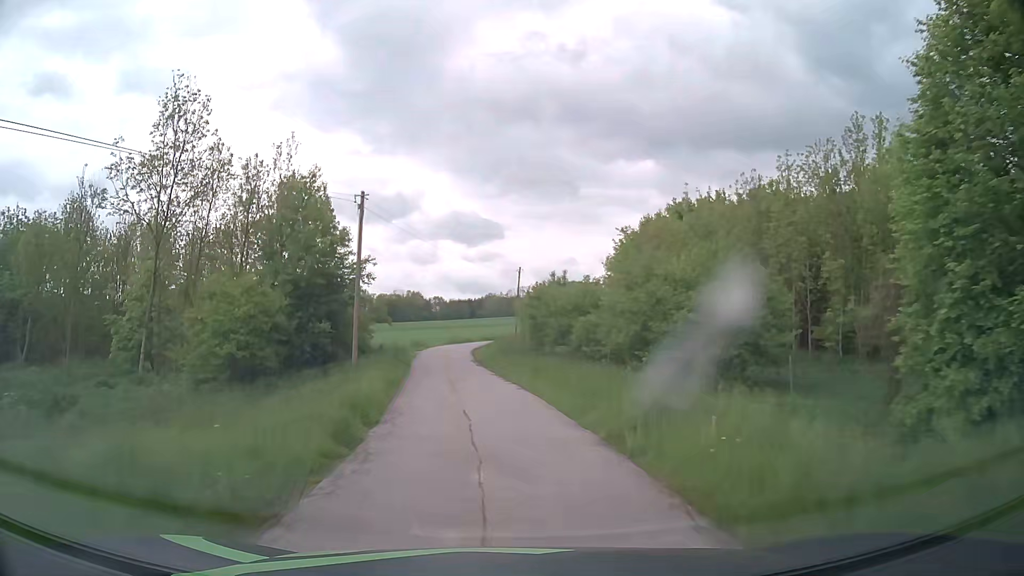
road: unclassified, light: Day
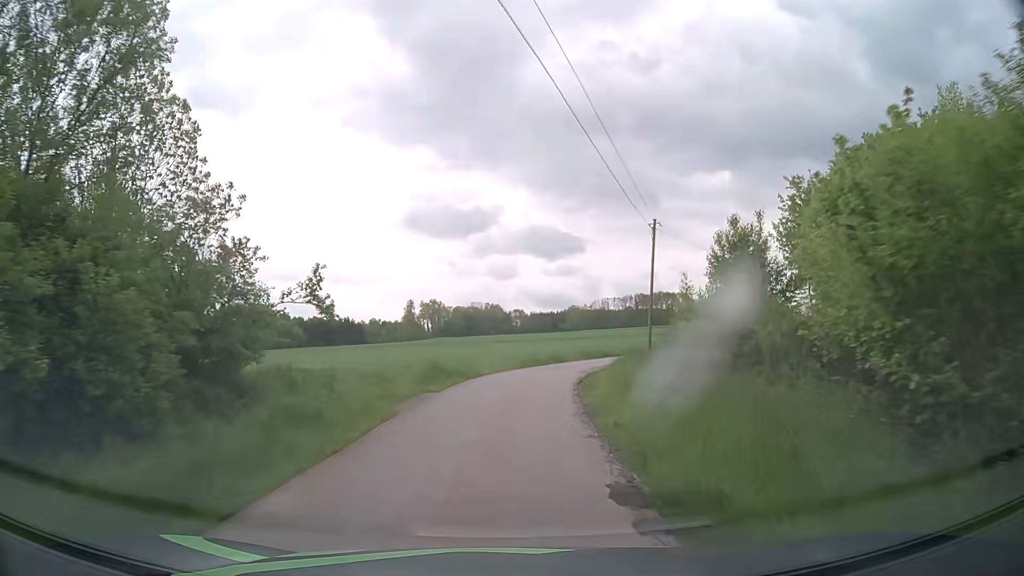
(-1.9, +28.4) m; -7°
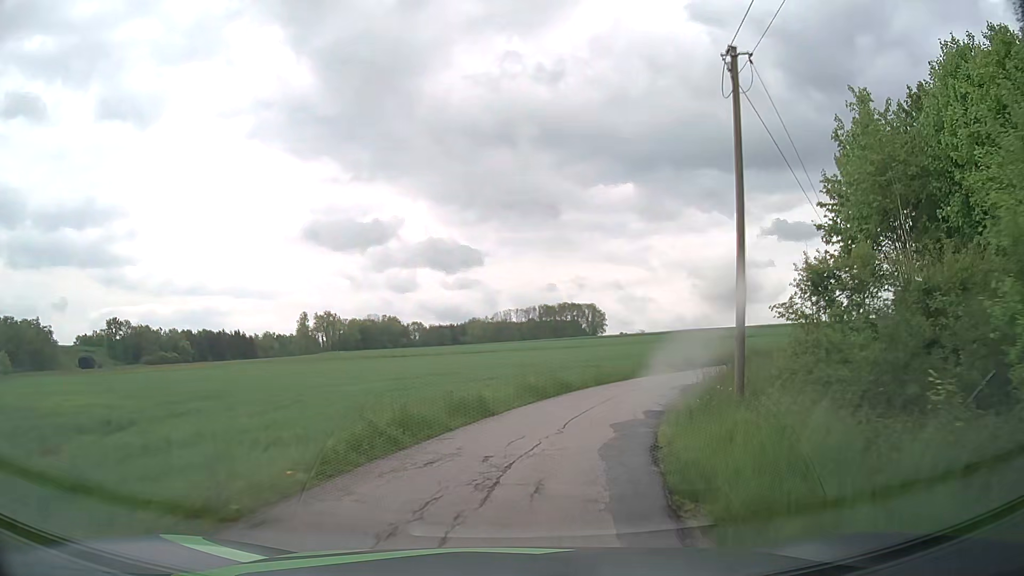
(+0.9, +20.5) m; +8°
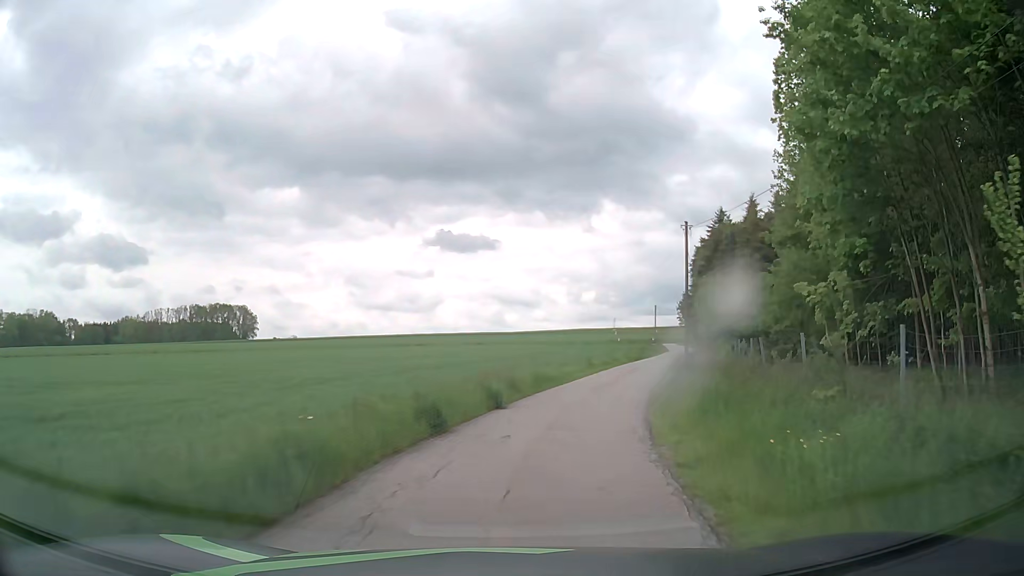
(+6.6, +25.6) m; +29°
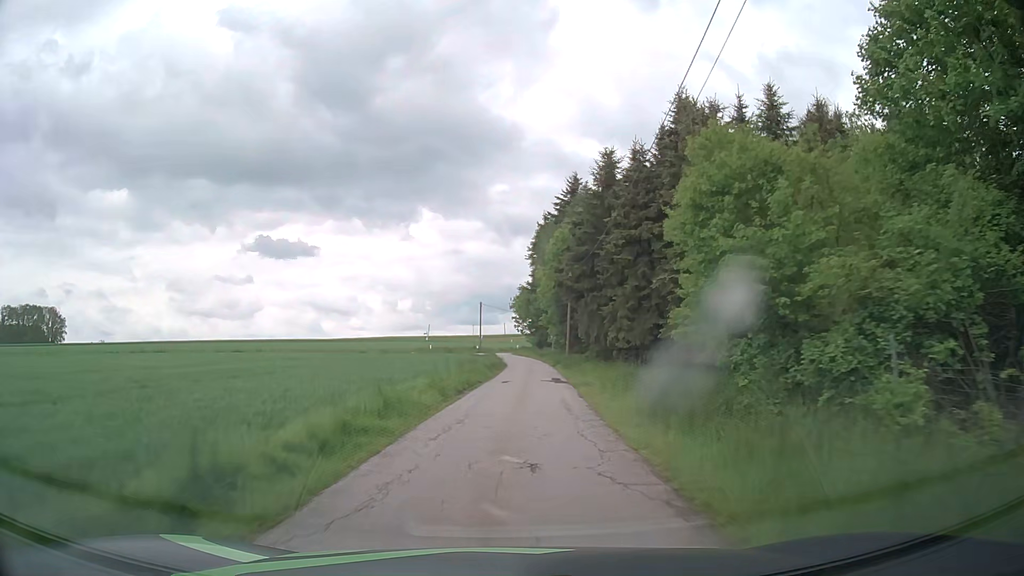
(+5.2, +29.2) m; +16°
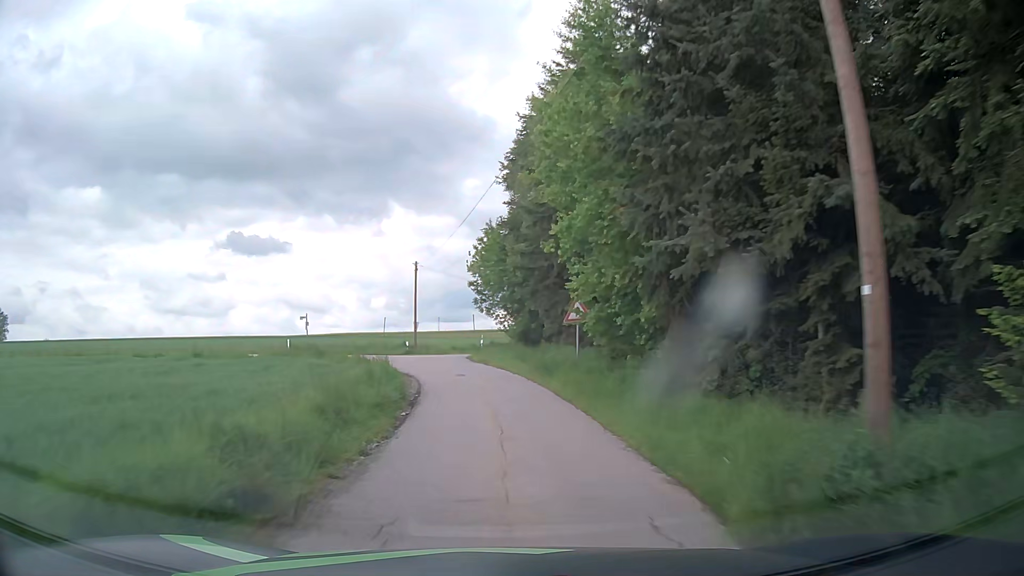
(+1.4, +40.6) m; +3°
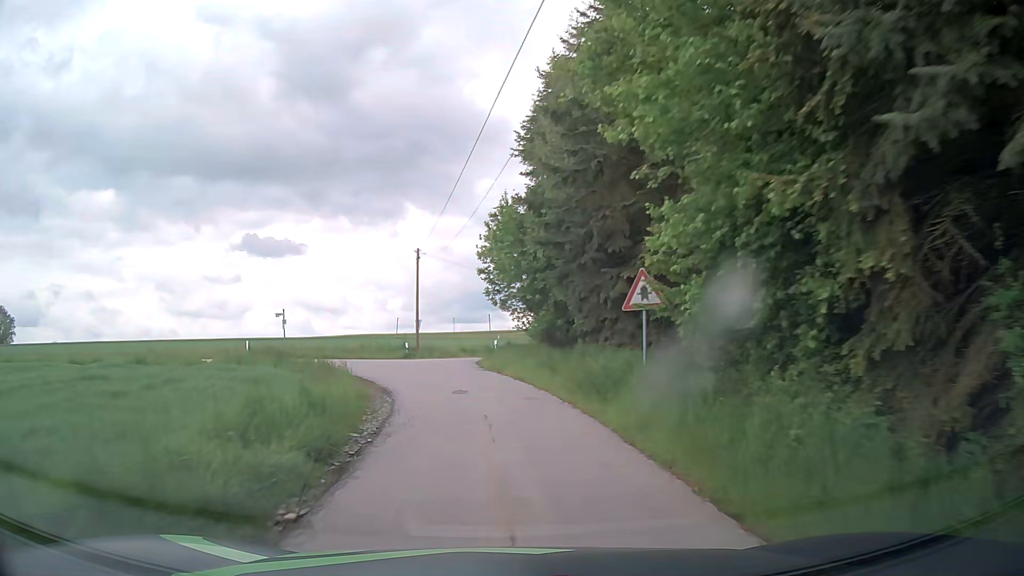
(-0.1, +7.5) m; -1°
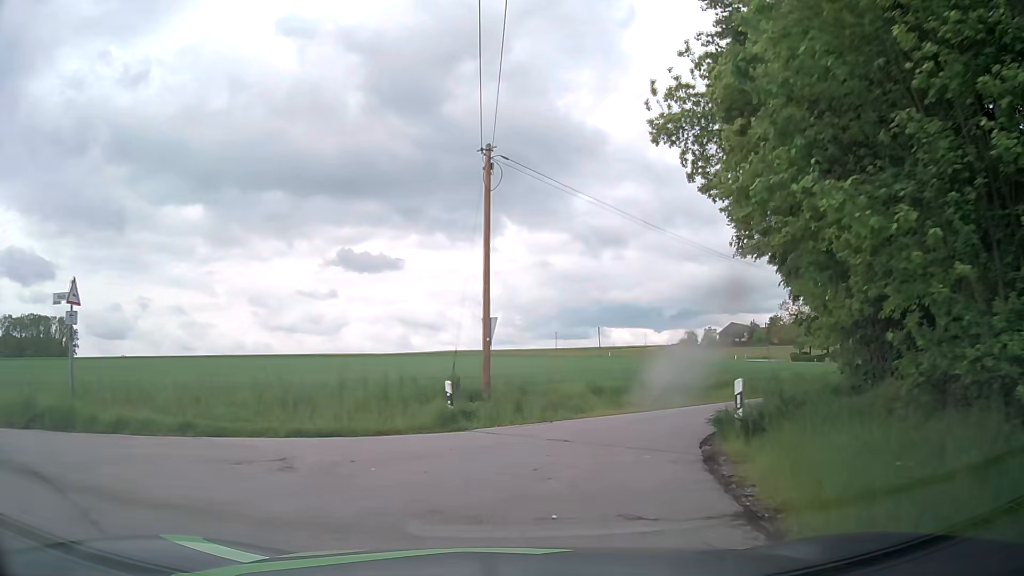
(-2.4, +24.8) m; -9°
(+1, +10) (+5, +19) (+12, +26) (+19, +33) (+26, +41) (+32, +48) (+38, +57) (+42, +66) (+45, +75) (+46, +85) m
